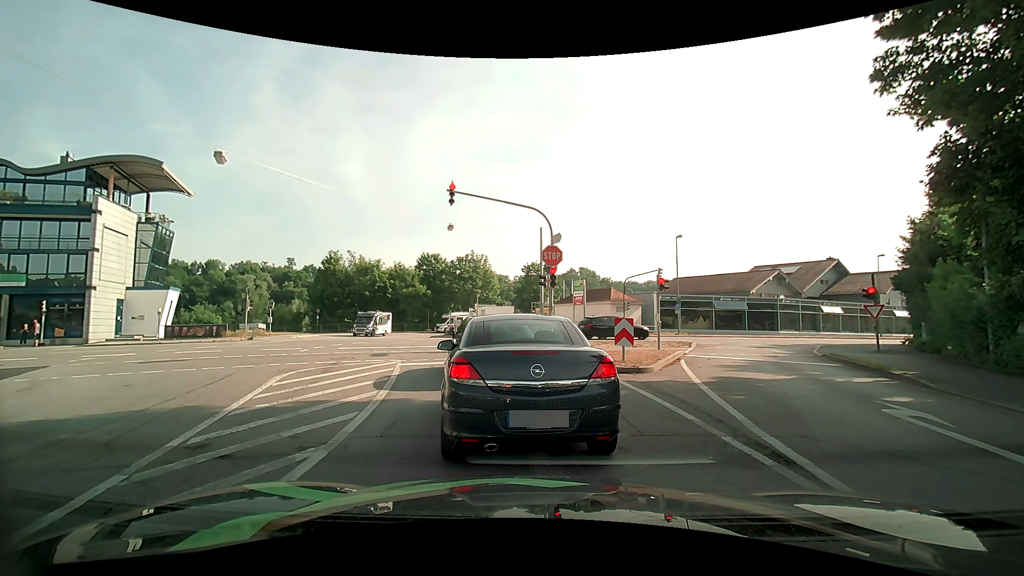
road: tertiary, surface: asphalt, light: Day
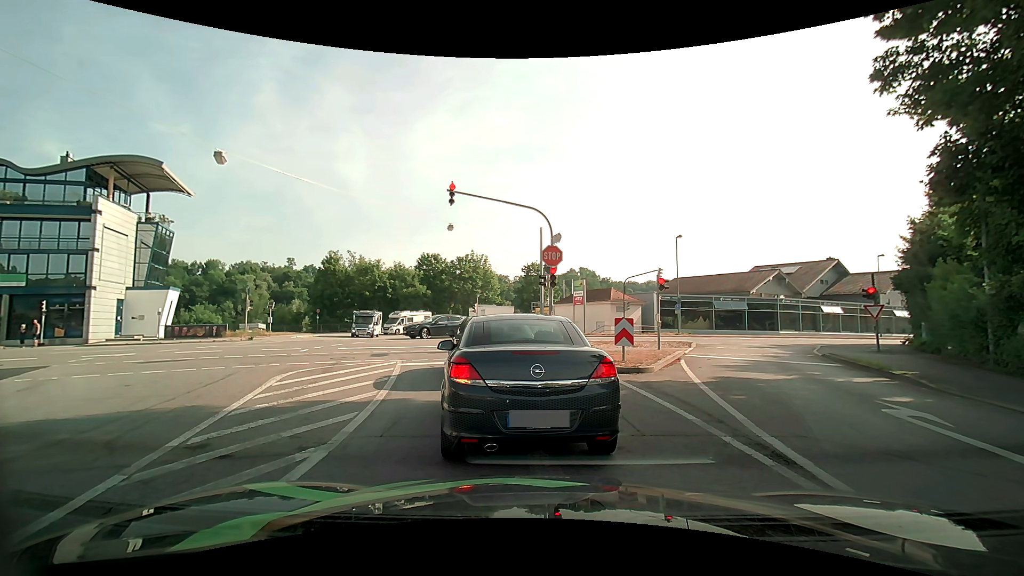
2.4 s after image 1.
(0.0, 0.0) m; 0°
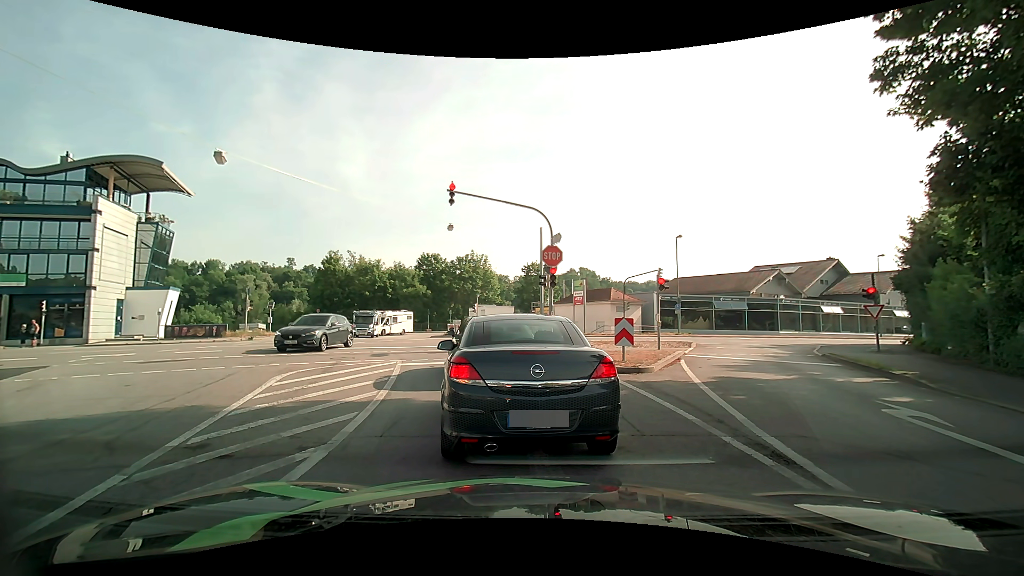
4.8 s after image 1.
(0.0, 0.0) m; 0°
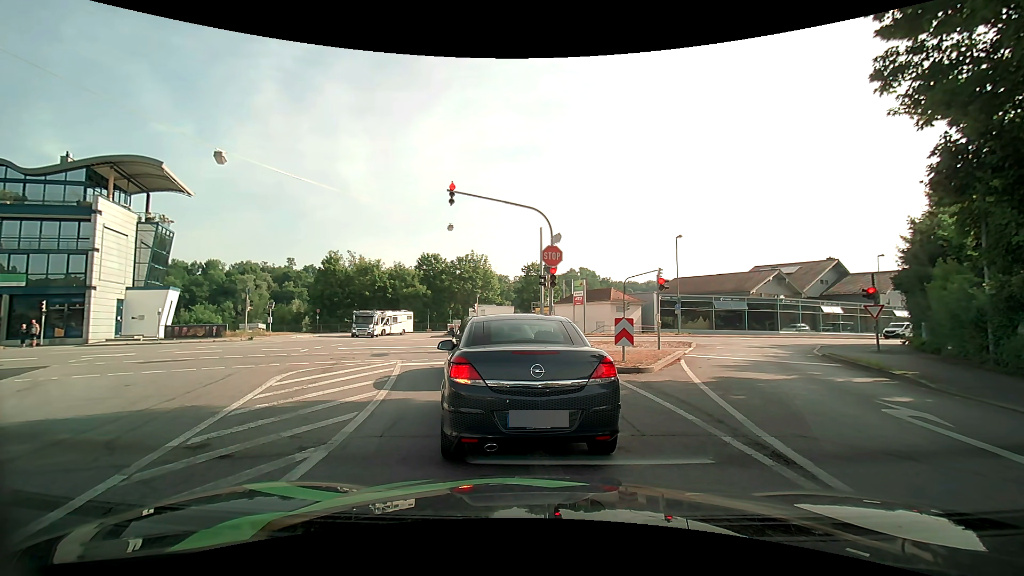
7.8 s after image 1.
(0.0, 0.0) m; 0°
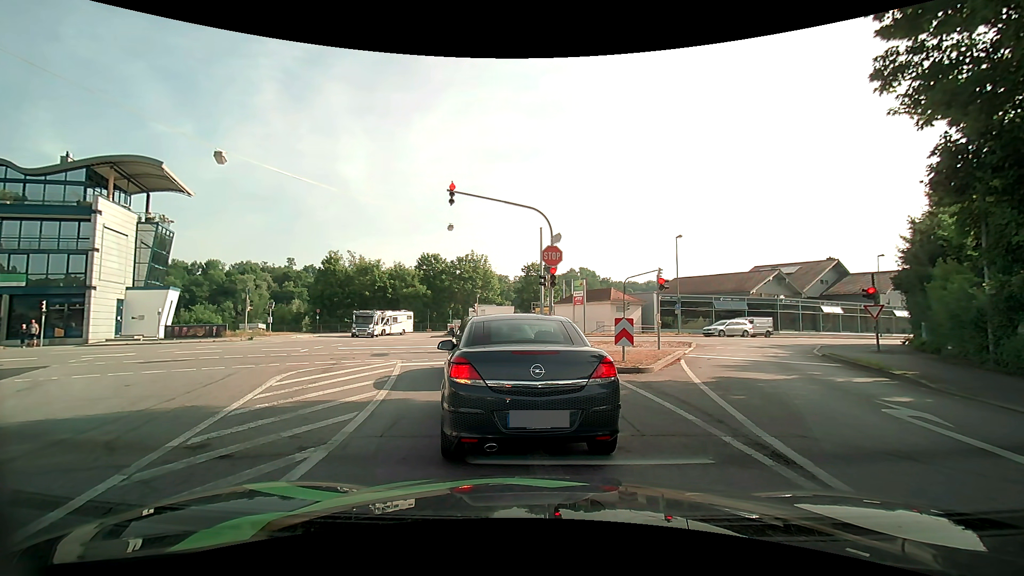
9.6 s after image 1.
(0.0, 0.0) m; 0°
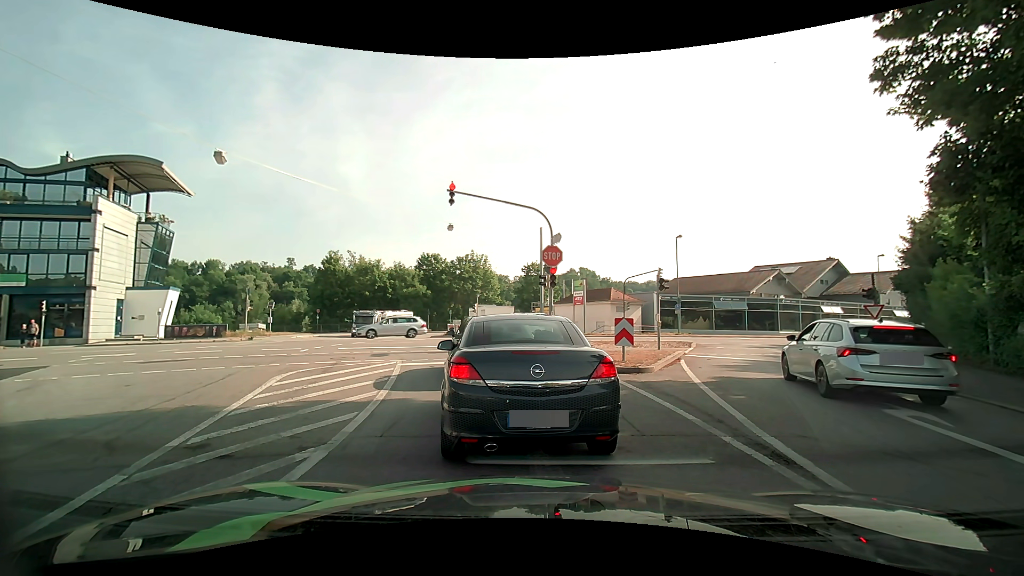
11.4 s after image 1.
(0.0, 0.0) m; 0°
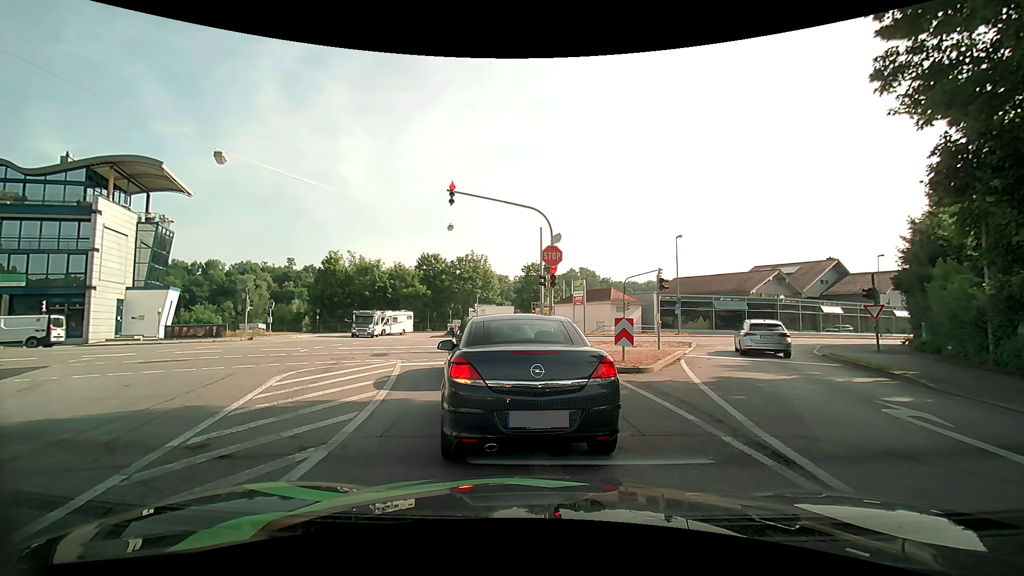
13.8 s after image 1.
(0.0, 0.0) m; 0°
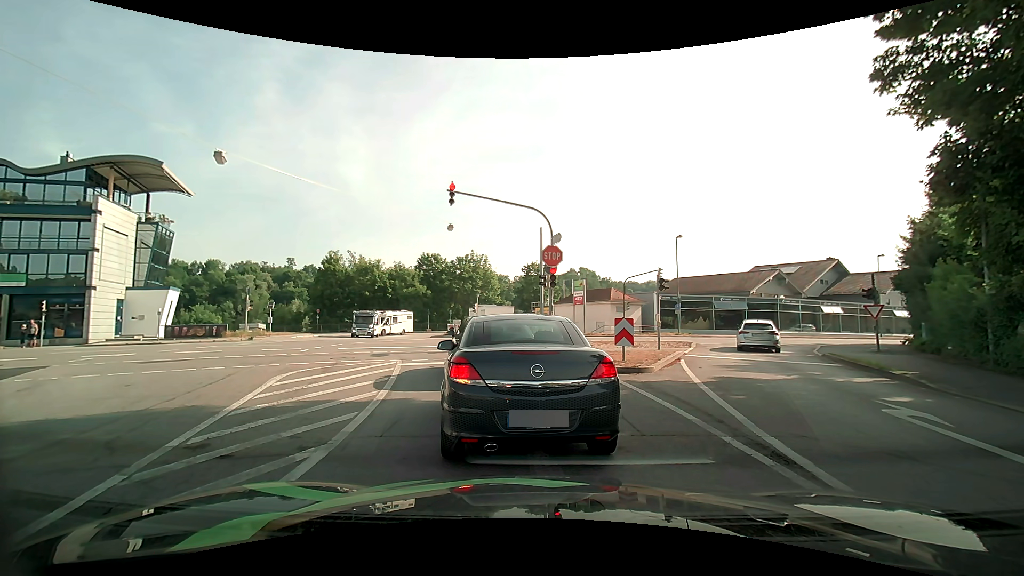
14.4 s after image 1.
(0.0, 0.0) m; 0°
(-1, +10) (-4, +19) (-10, +28) (-19, +32) (-28, +31) (-37, +26) (-46, +22) (-55, +18) (-64, +13) (-74, +9) m
